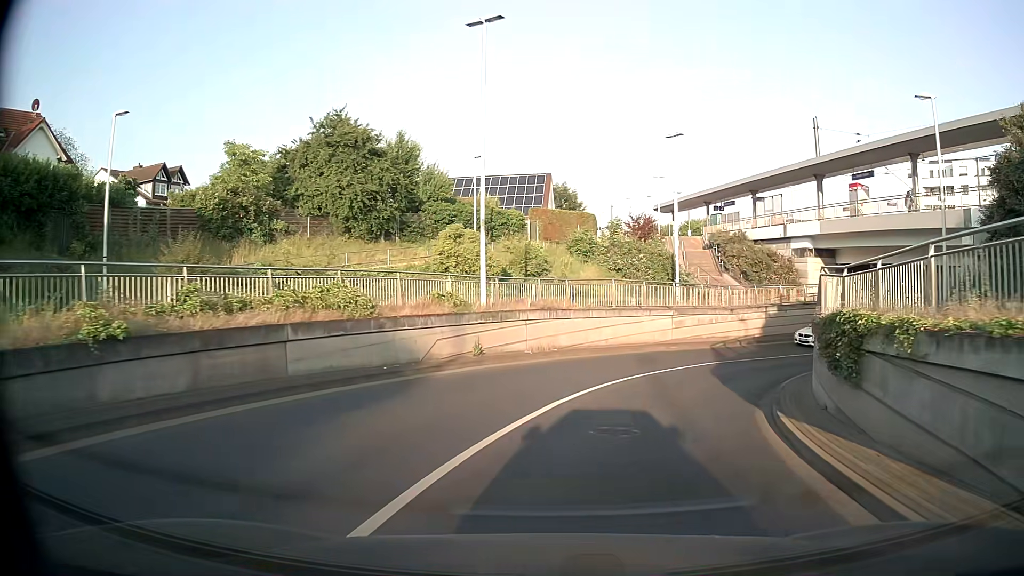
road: tertiary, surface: asphalt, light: Day
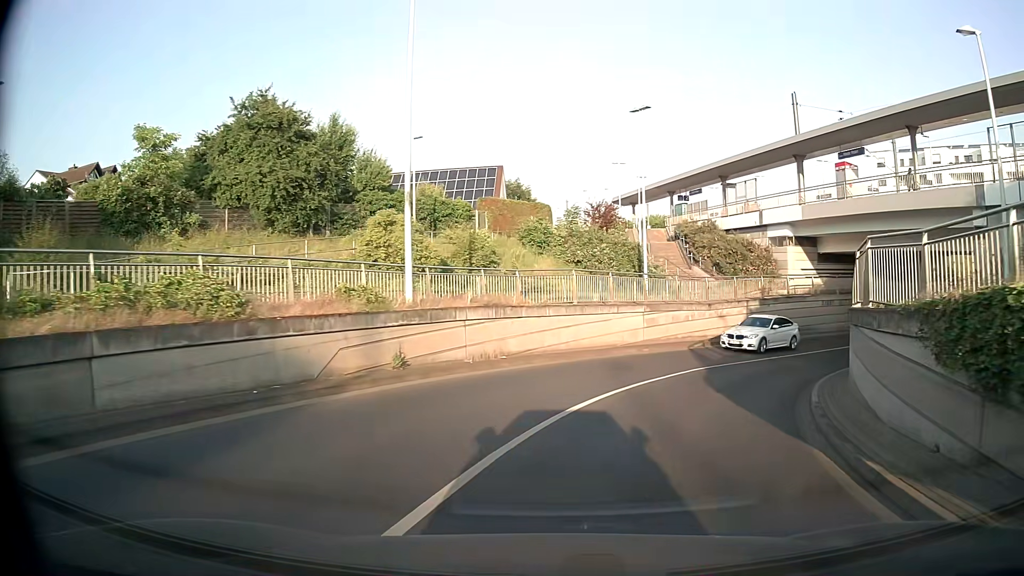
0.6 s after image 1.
(+0.1, +4.7) m; +4°
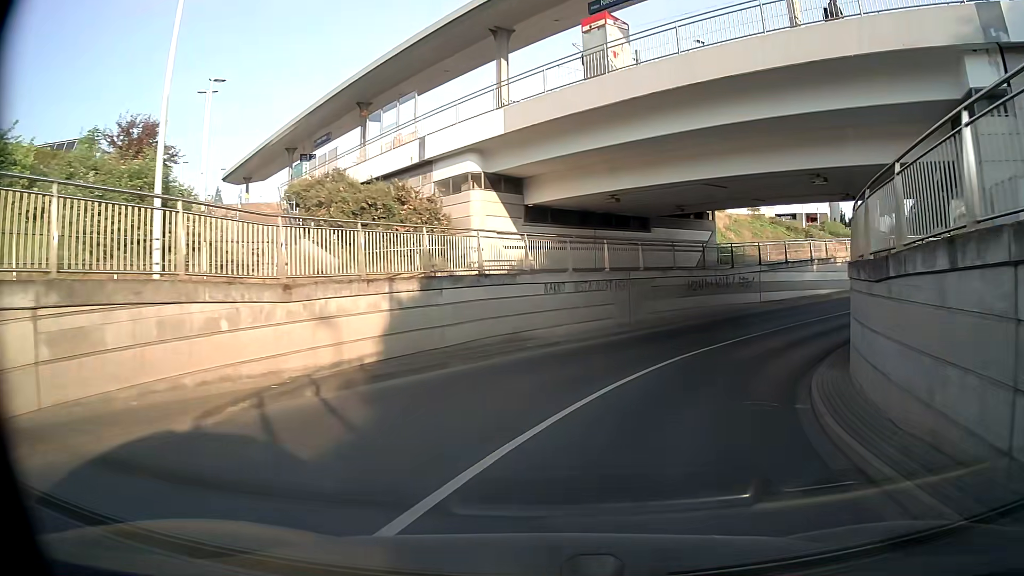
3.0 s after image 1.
(+5.2, +18.9) m; +29°
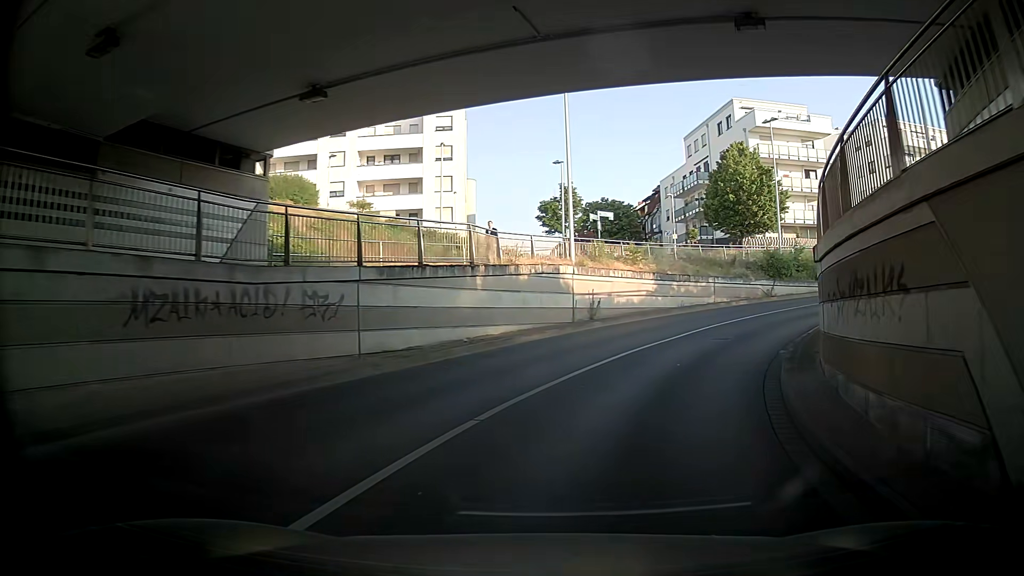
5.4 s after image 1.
(+5.9, +19.5) m; +32°
